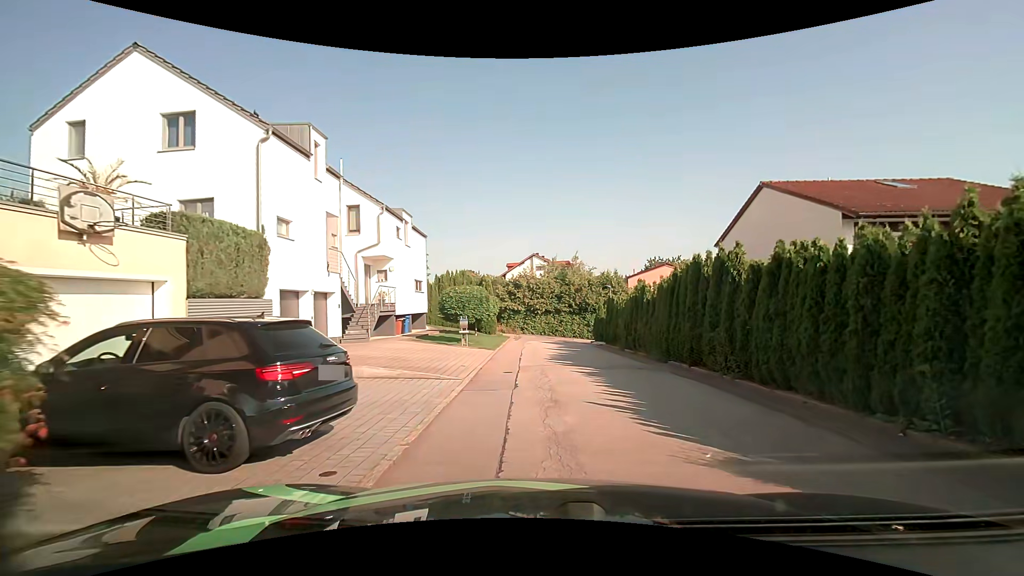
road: residential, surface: asphalt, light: Day
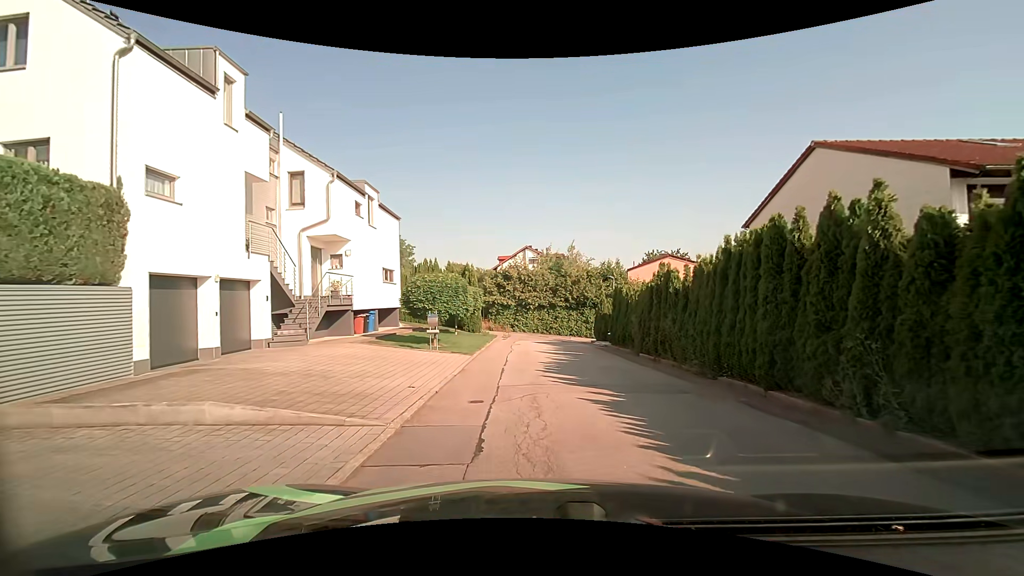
(+0.1, +5.0) m; +1°
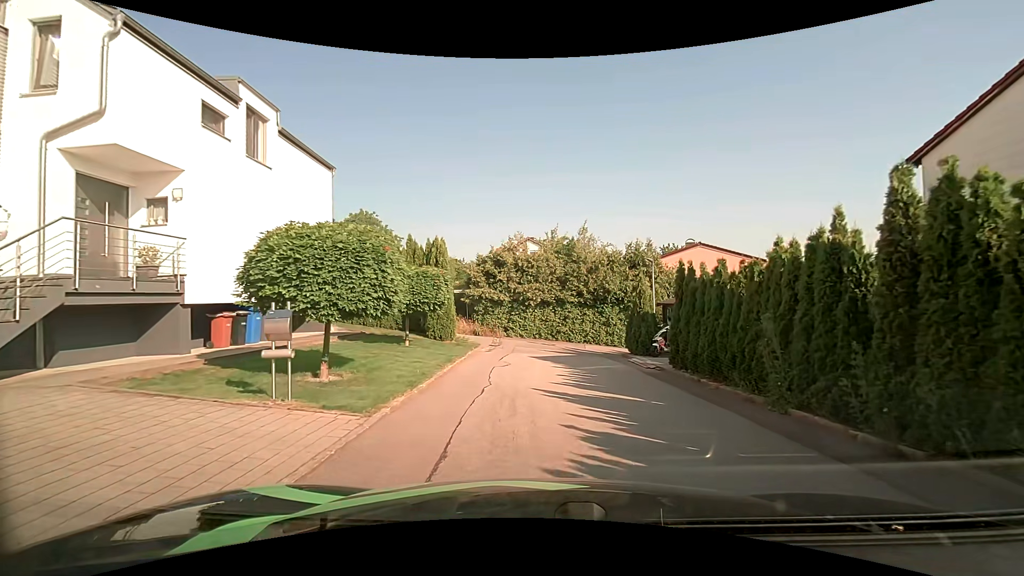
(-0.1, +10.4) m; 0°
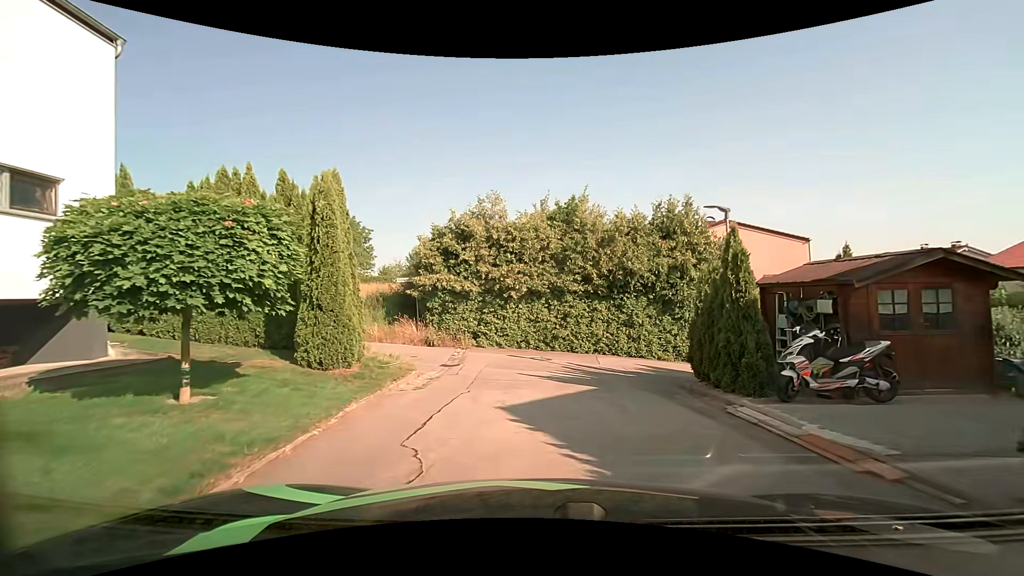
(0.0, +9.8) m; +1°
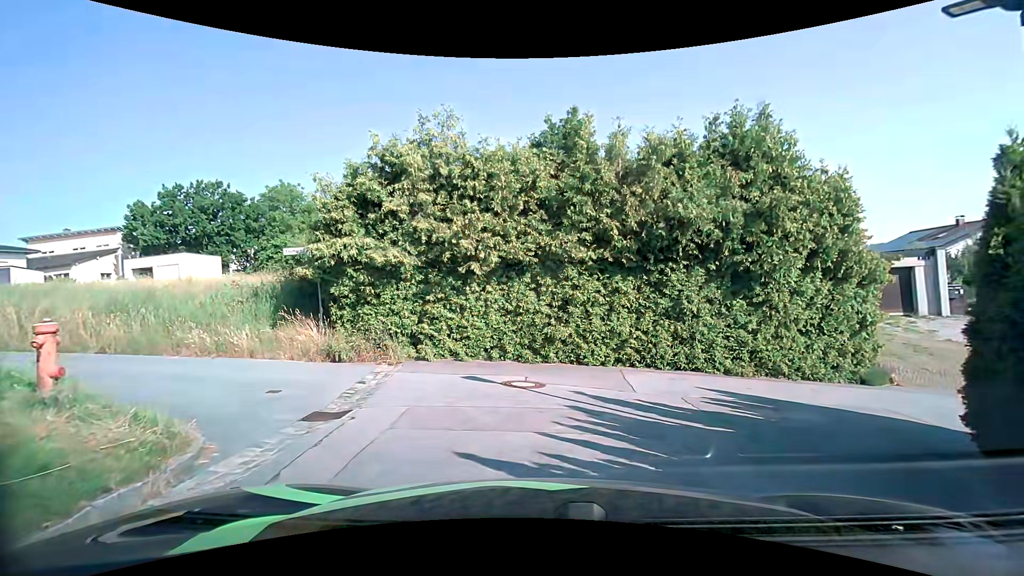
(0.0, +7.6) m; 0°
